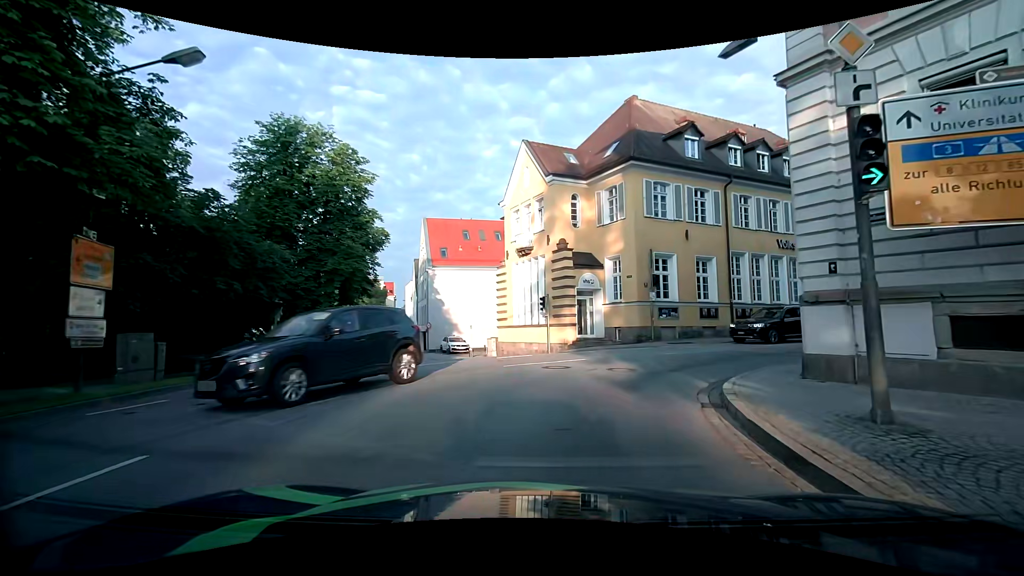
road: primary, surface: asphalt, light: Day
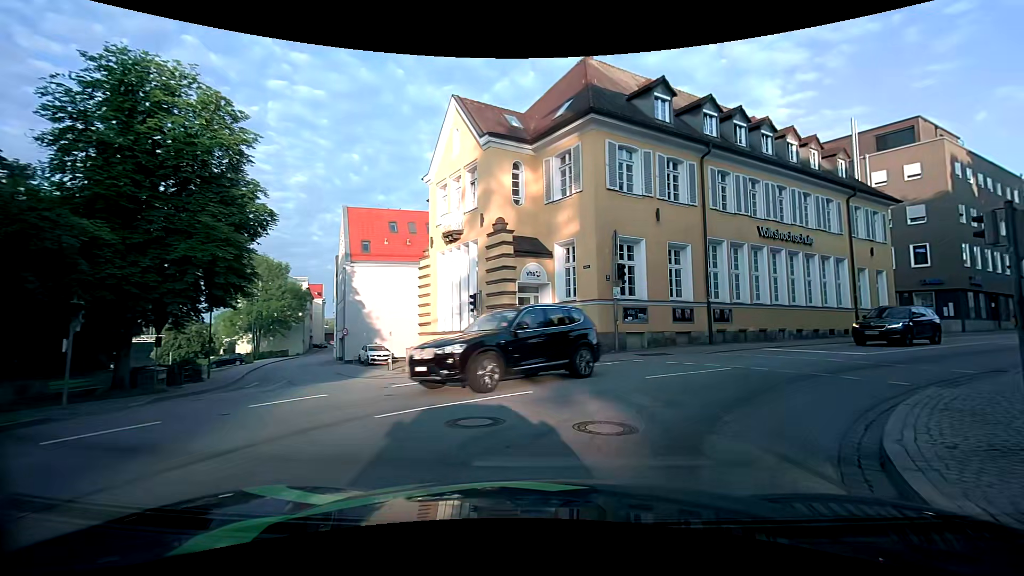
(+0.4, +6.4) m; +5°
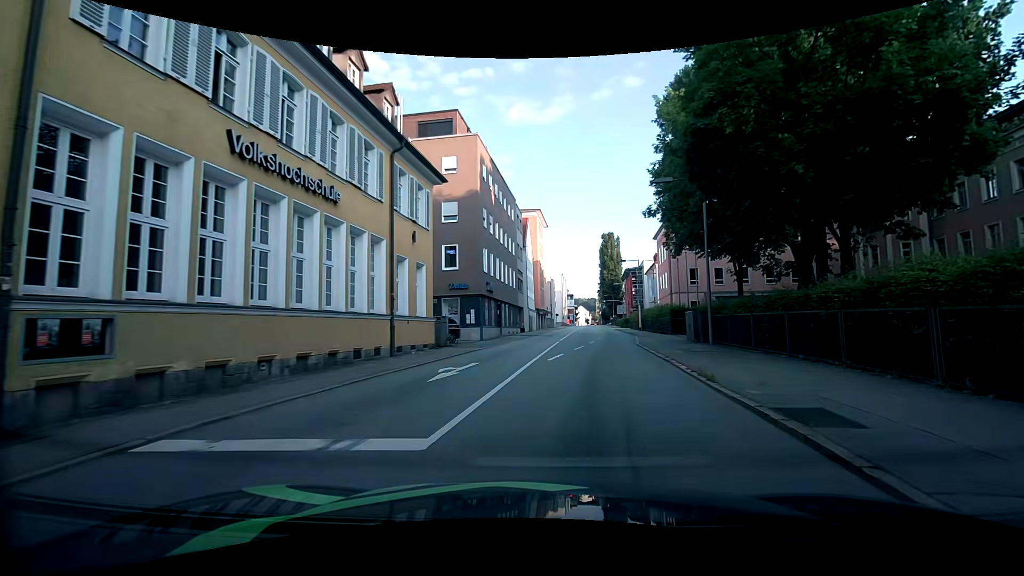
(+6.5, +13.2) m; +52°
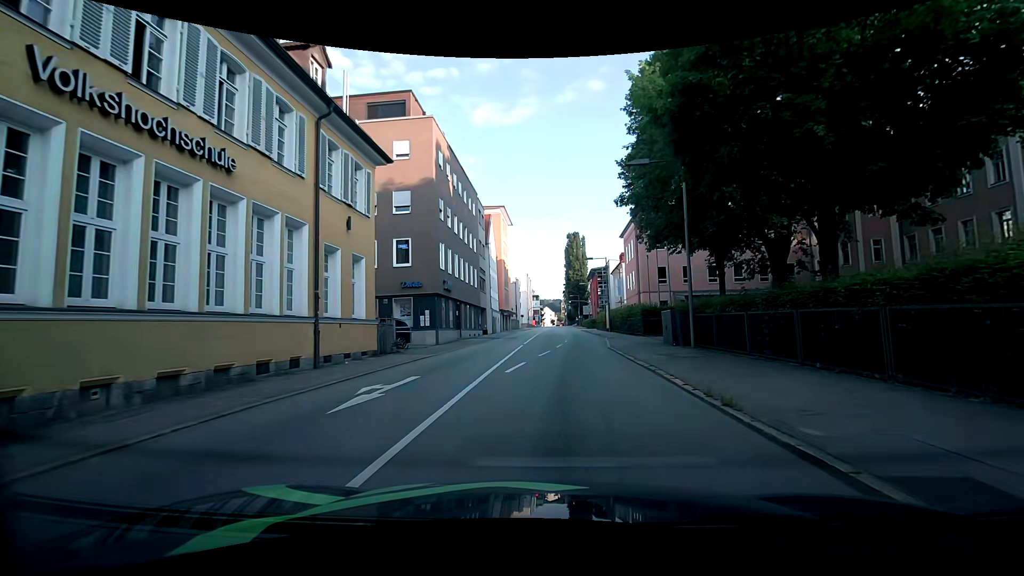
(+0.1, +3.3) m; +4°
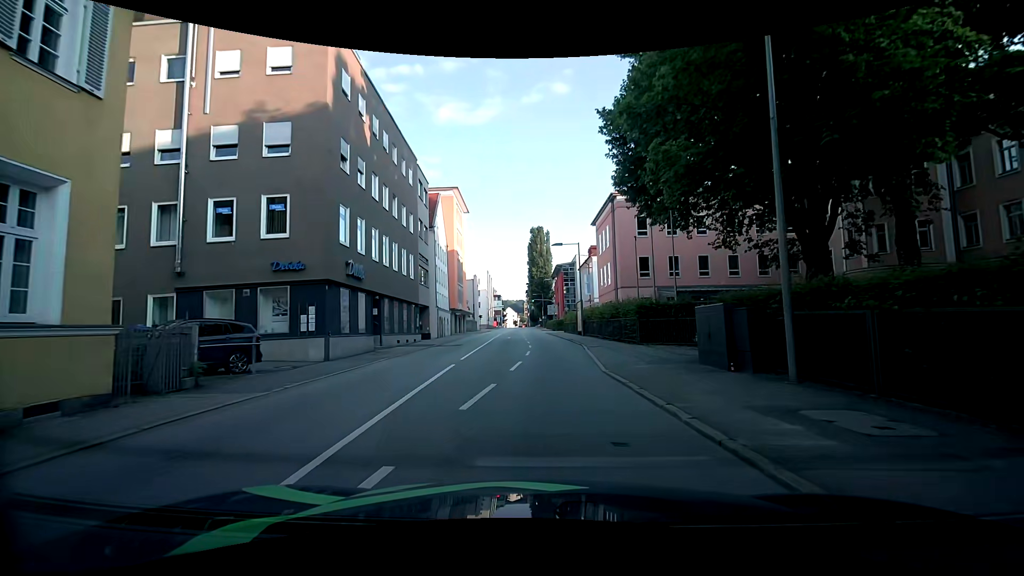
(+0.3, +11.2) m; +4°
